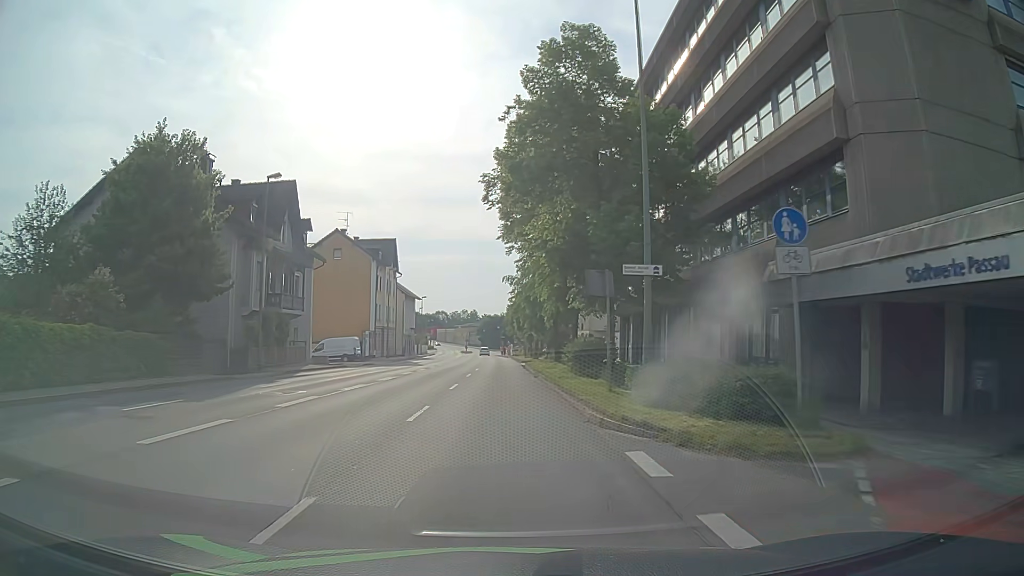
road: primary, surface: asphalt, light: Day
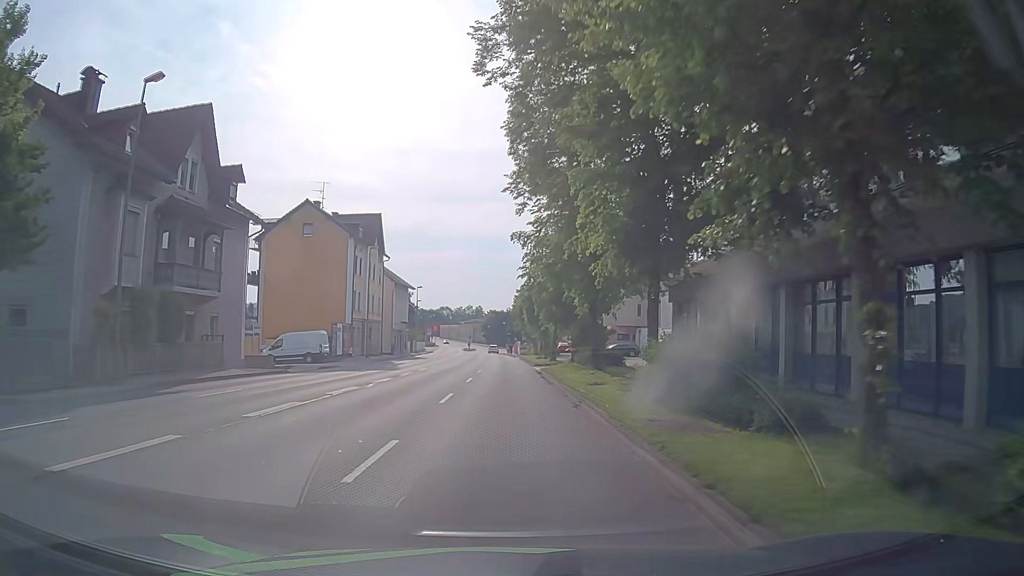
(-0.2, +14.4) m; -1°
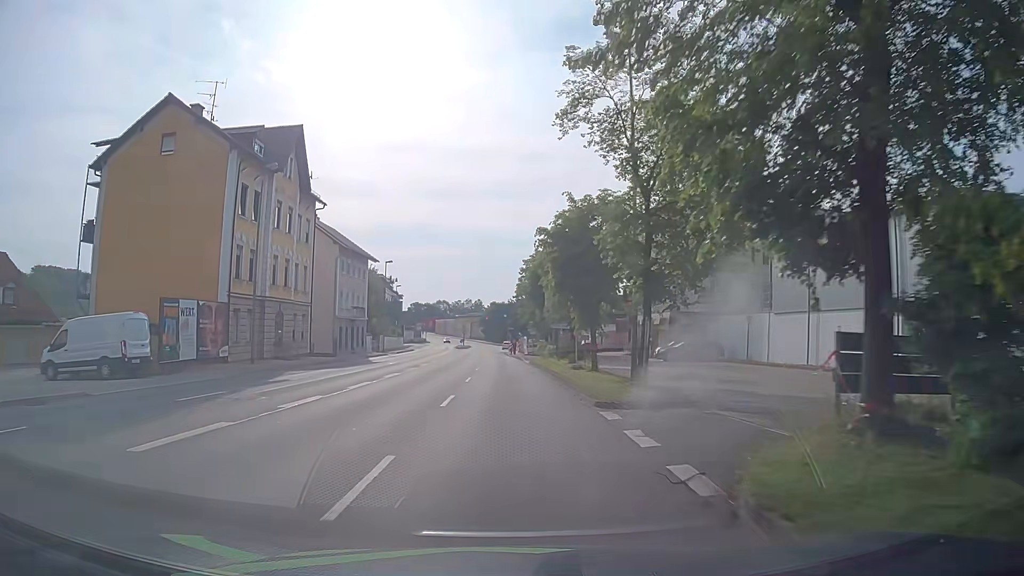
(-0.1, +28.4) m; 0°
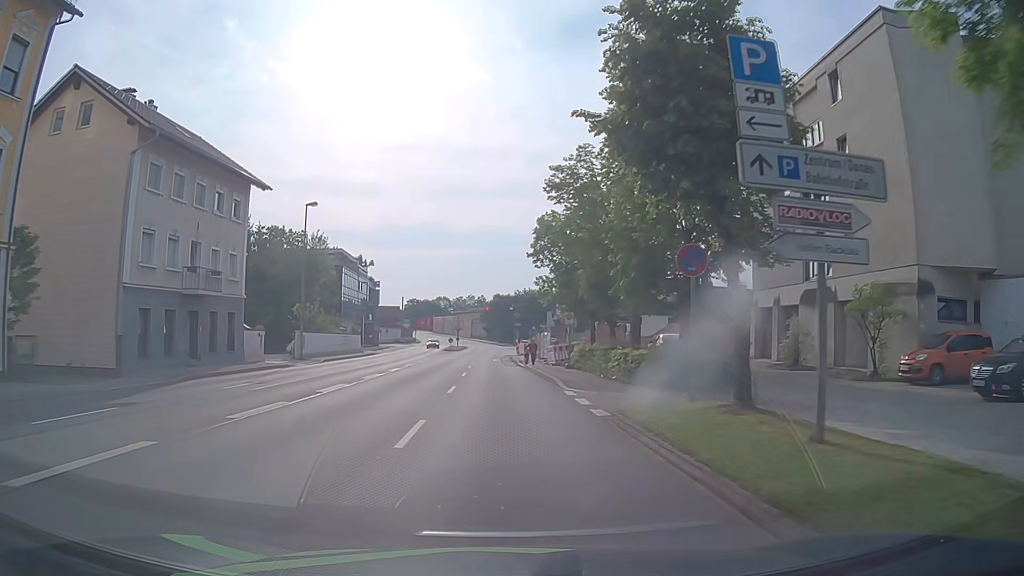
(0.0, +32.4) m; 0°
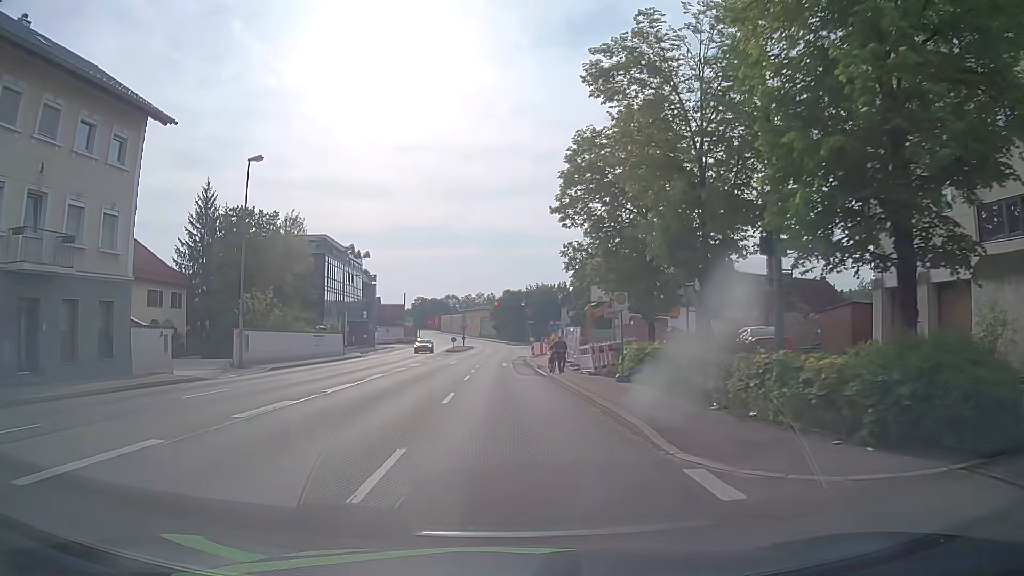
(-0.2, +12.0) m; -1°
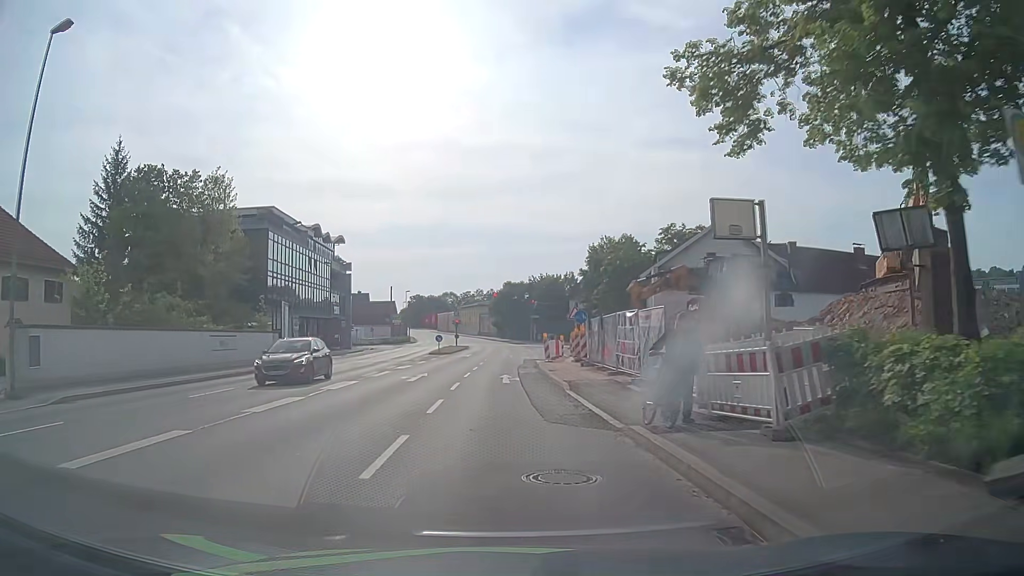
(-0.1, +16.9) m; 0°
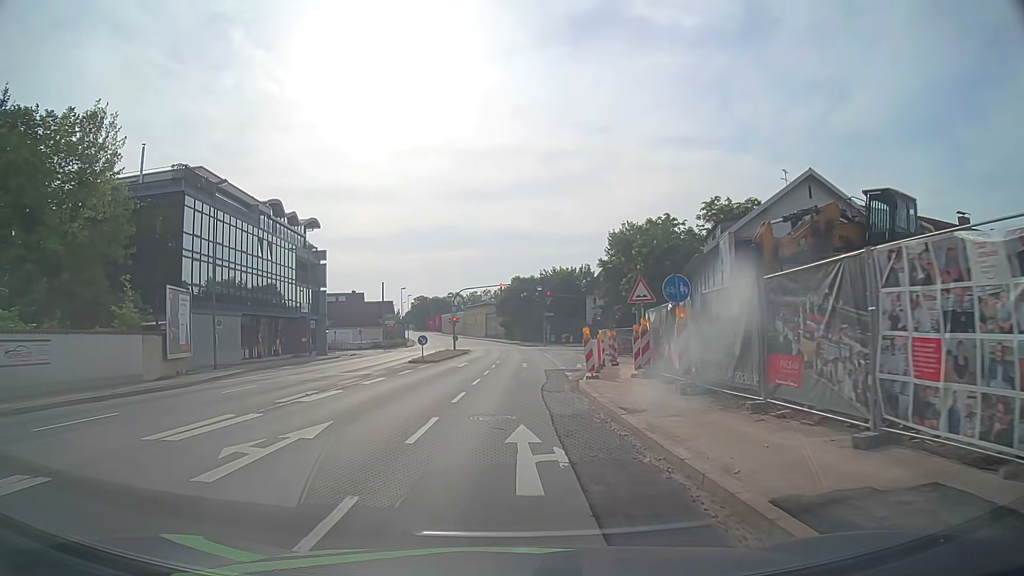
(-0.1, +15.7) m; -1°
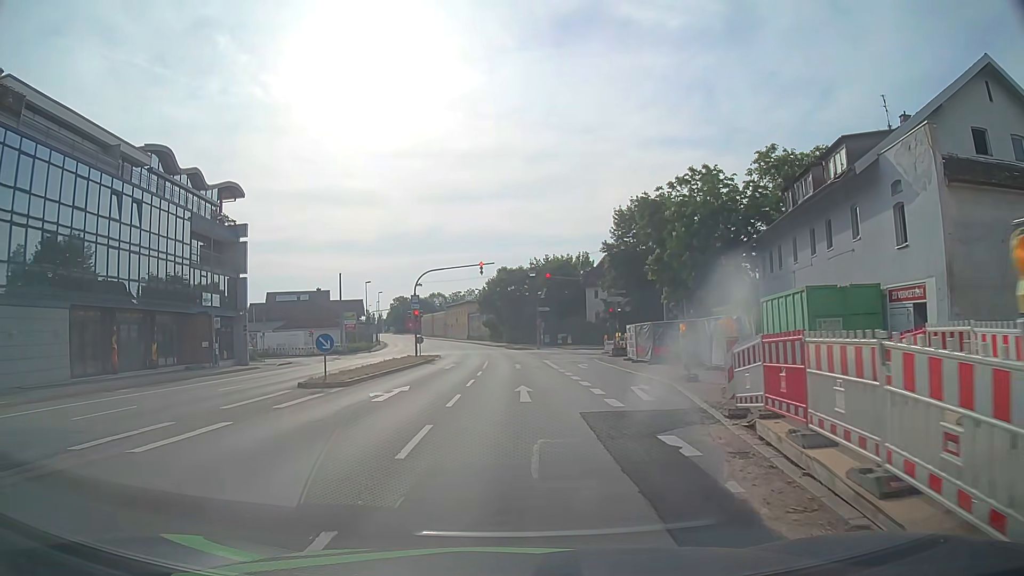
(+0.1, +19.0) m; +1°
(0, +10) (0, +20) (0, +30) (0, +40) (0, +50) (-1, +60) (-1, +70) (-2, +80) (-3, +90) (-5, +100) m
